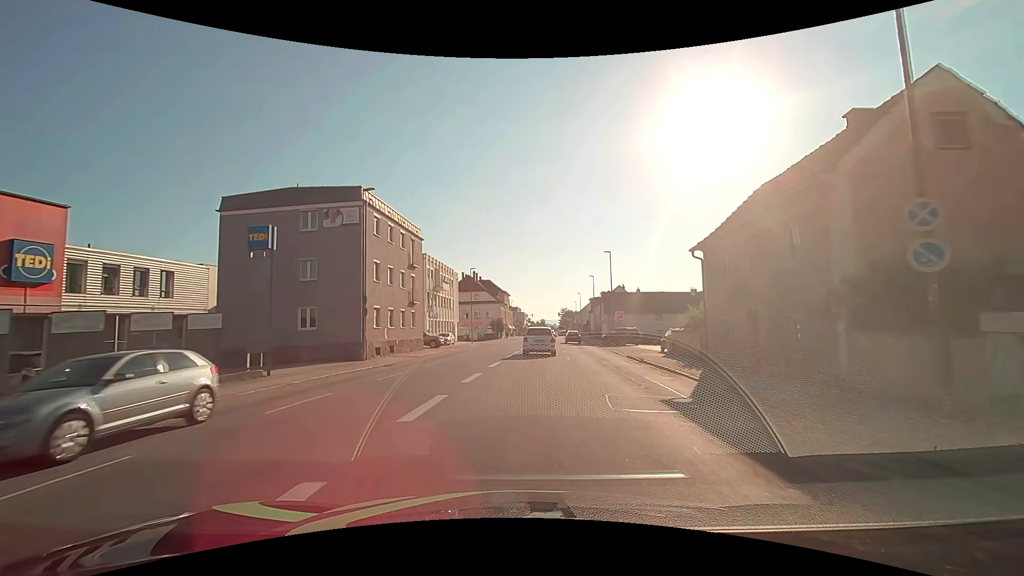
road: tertiary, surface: asphalt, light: Day
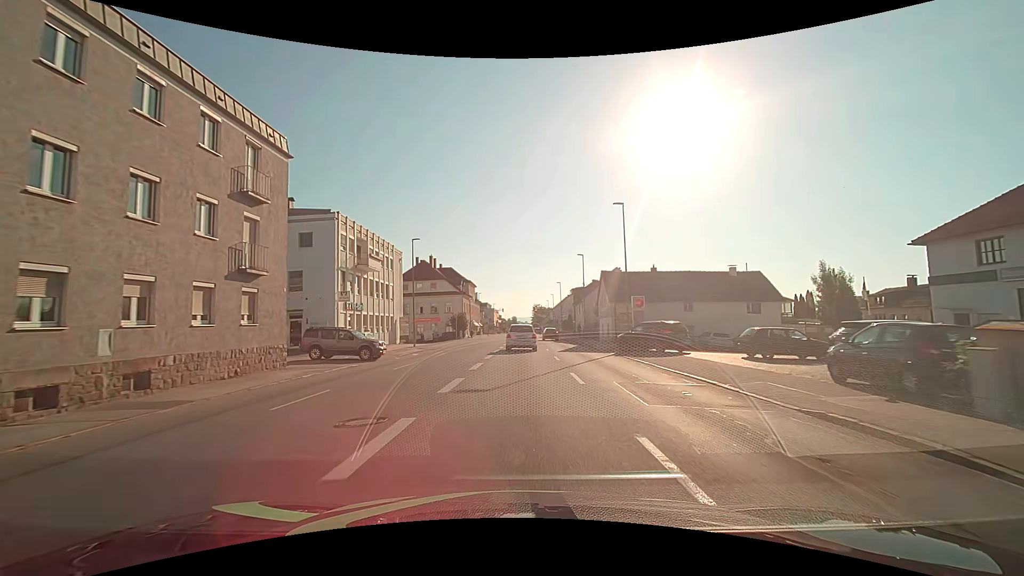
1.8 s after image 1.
(+0.8, +20.8) m; +3°
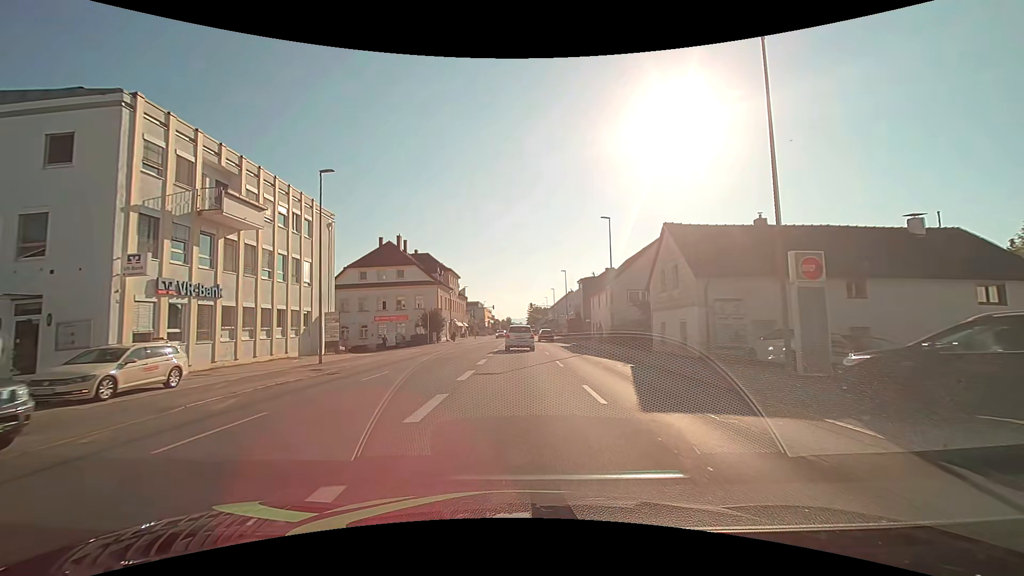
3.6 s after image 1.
(+0.2, +21.2) m; +1°
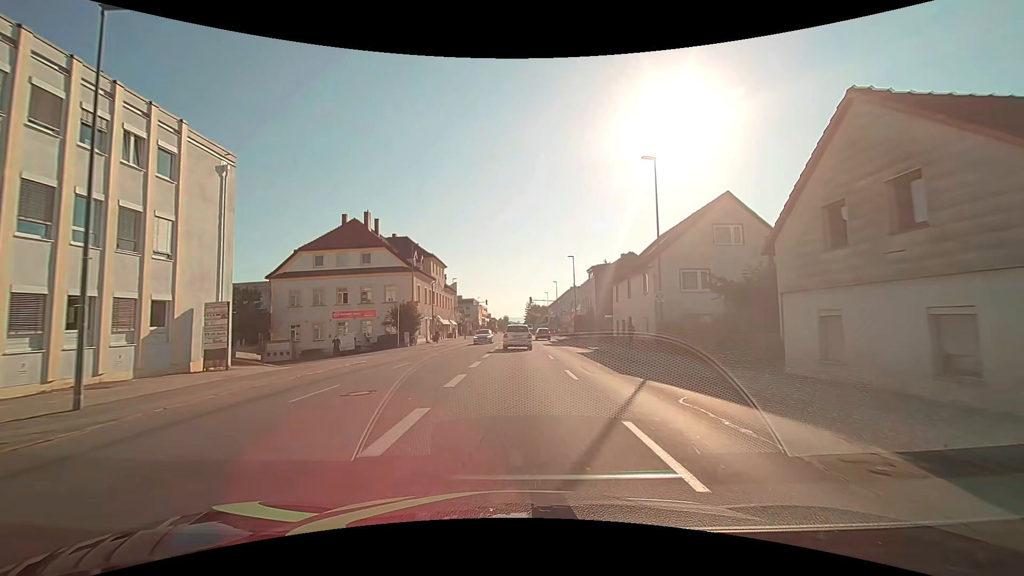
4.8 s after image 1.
(0.0, +14.1) m; 0°
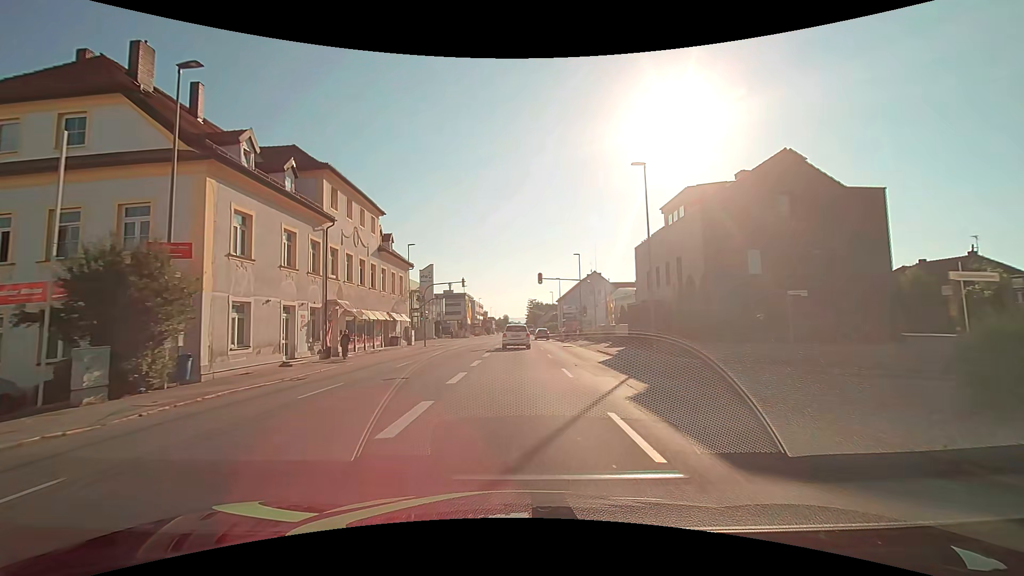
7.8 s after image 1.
(+0.1, +35.2) m; 0°
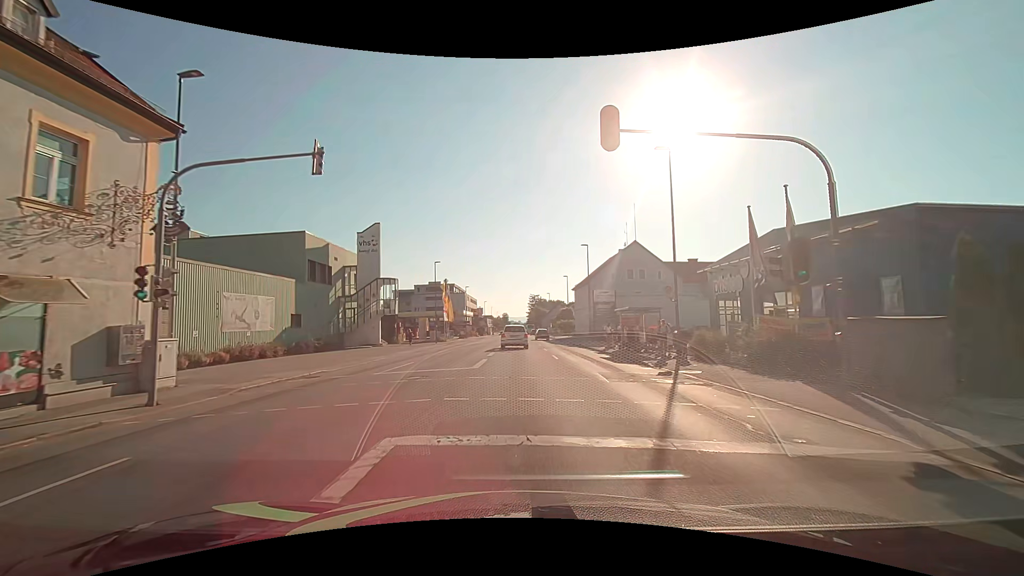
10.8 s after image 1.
(-0.2, +35.2) m; 0°
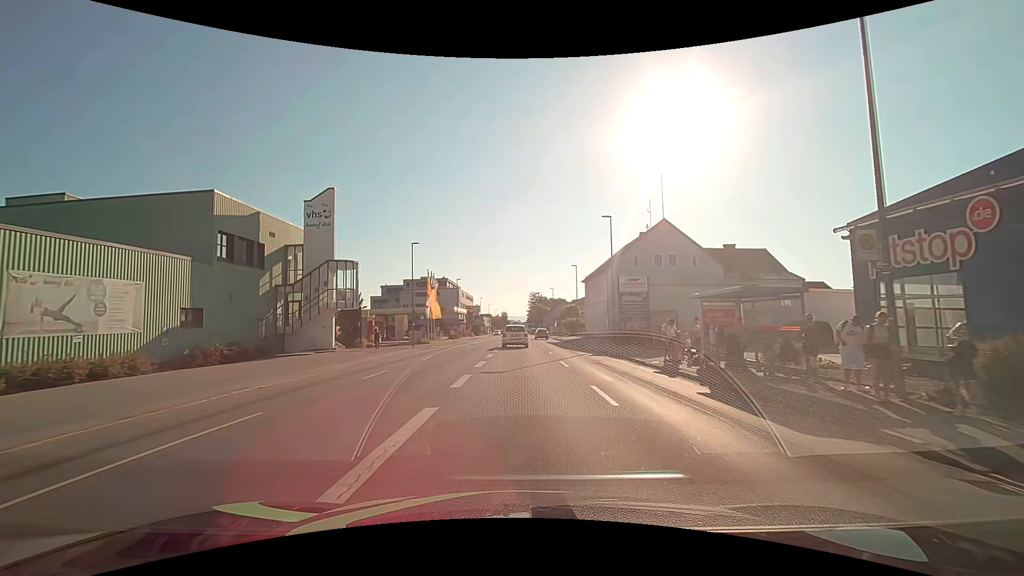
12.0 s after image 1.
(0.0, +13.5) m; 0°
(0, +10) (0, +20) (0, +30) (0, +40) (0, +50) (0, +60) (0, +70) (0, +80) (+1, +90) (+1, +100) m
